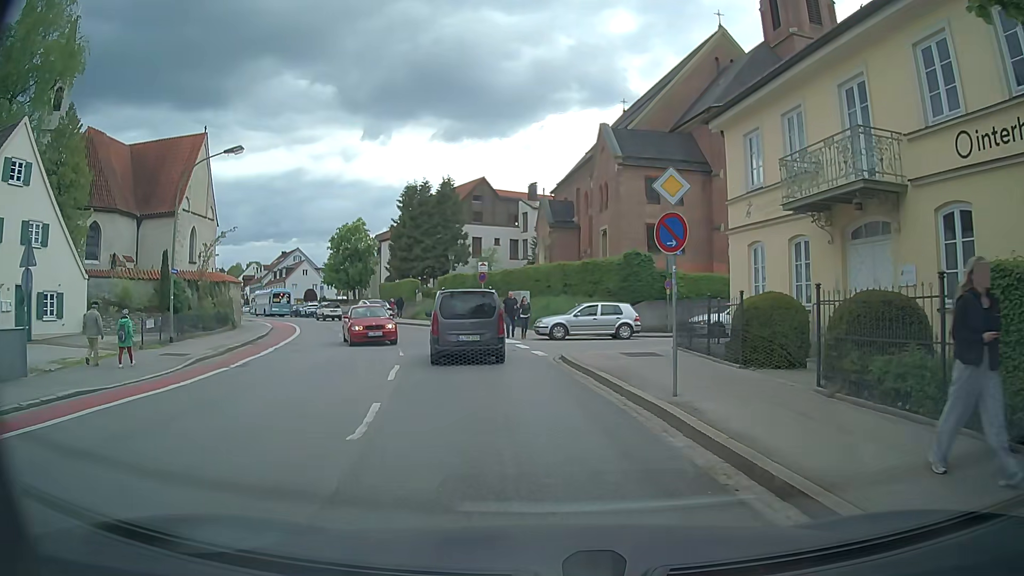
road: secondary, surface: asphalt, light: Day
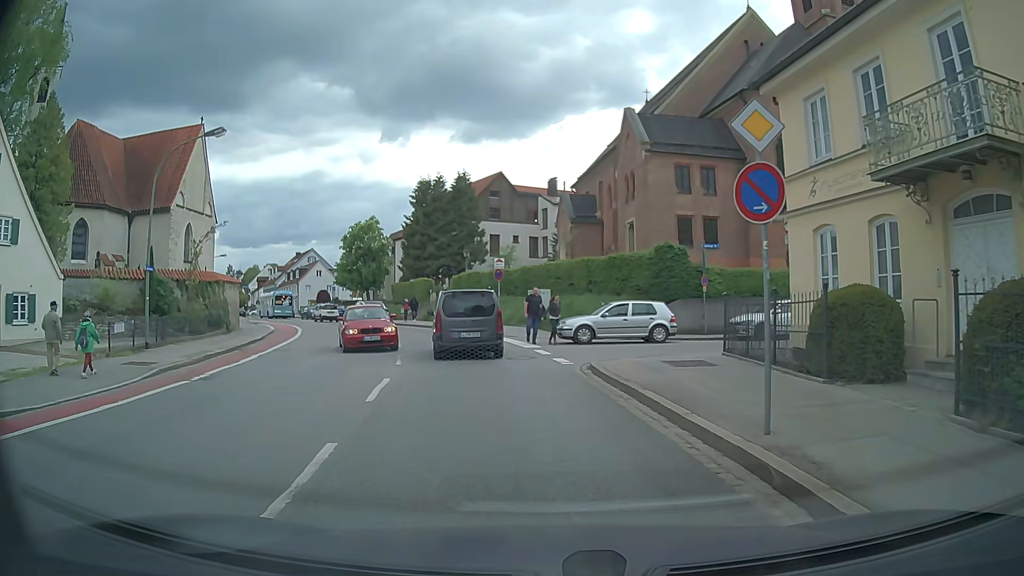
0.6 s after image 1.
(0.0, +3.2) m; -1°
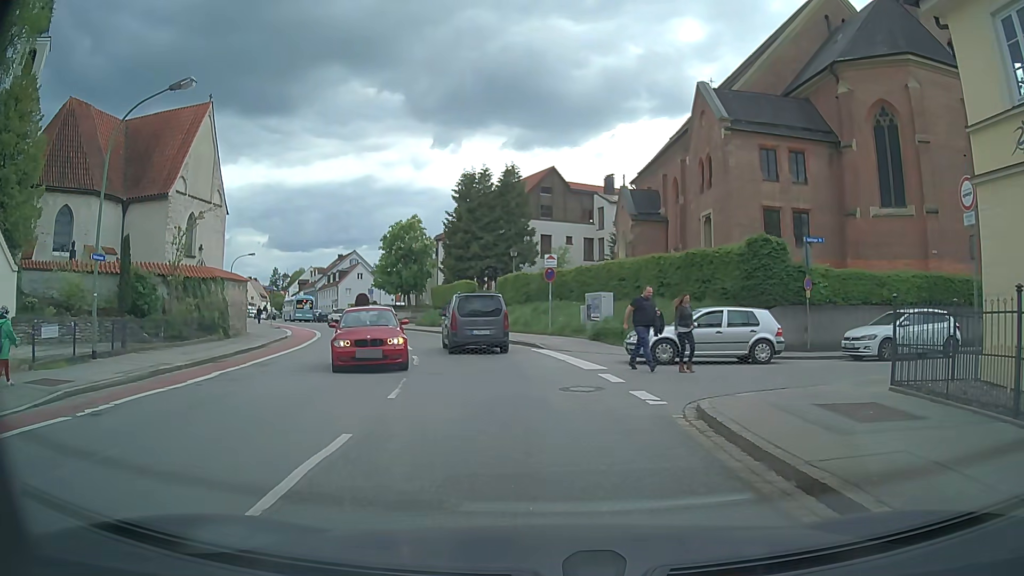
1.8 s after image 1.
(-0.3, +5.8) m; -5°
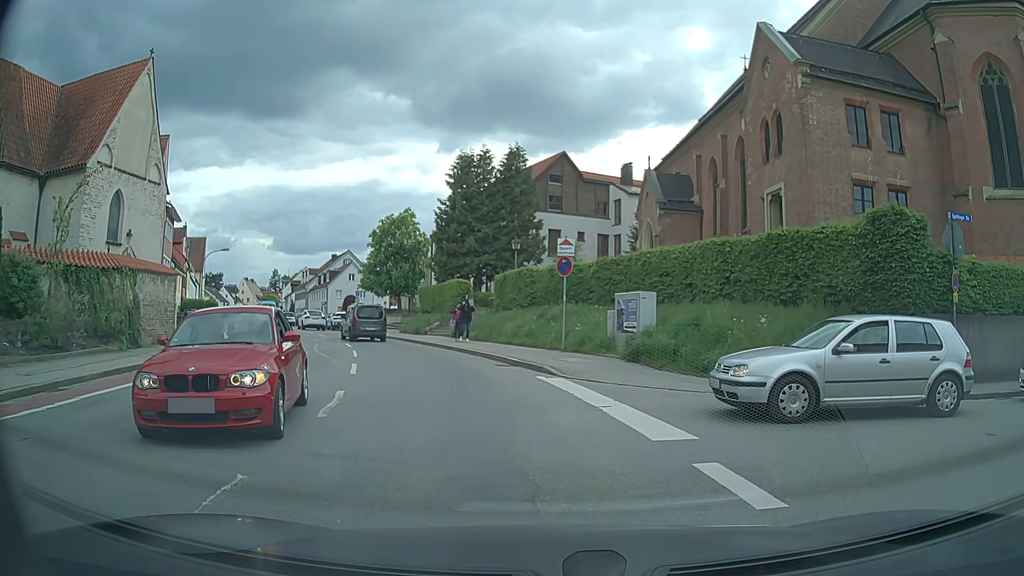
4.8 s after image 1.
(-0.3, +7.8) m; 0°
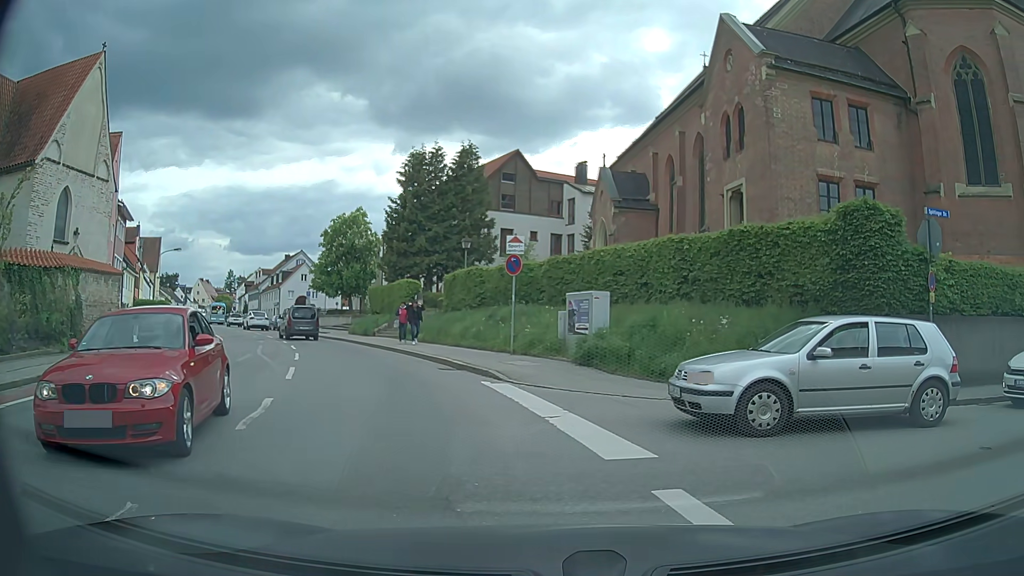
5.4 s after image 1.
(0.0, +1.0) m; +2°
